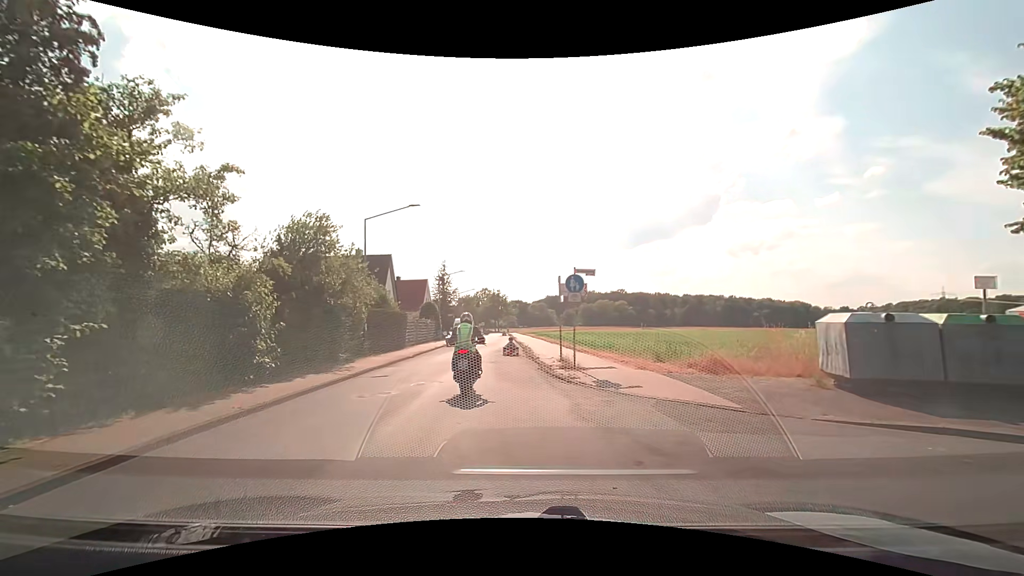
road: residential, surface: asphalt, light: Day
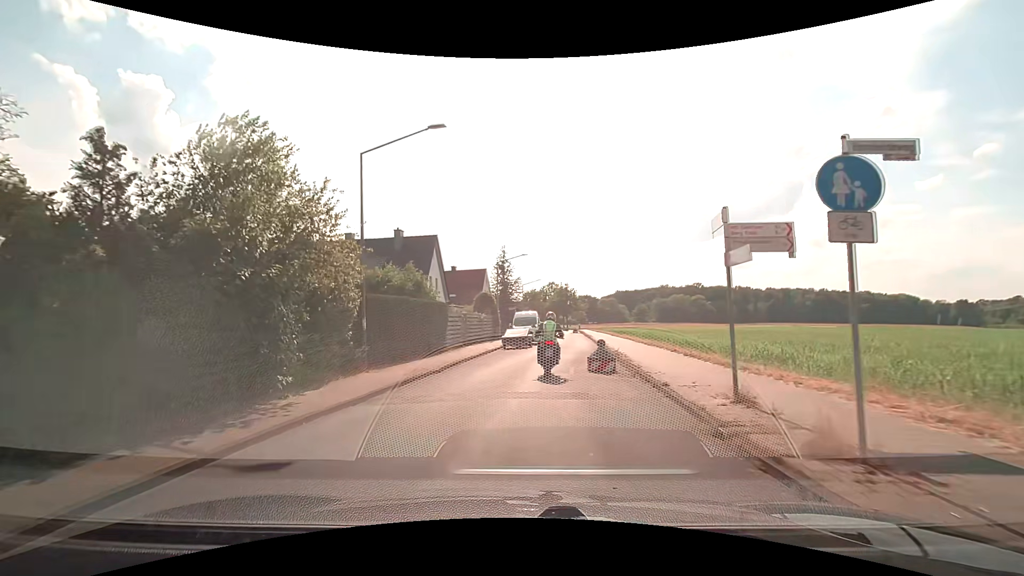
(-0.5, +10.5) m; -6°
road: unclassified
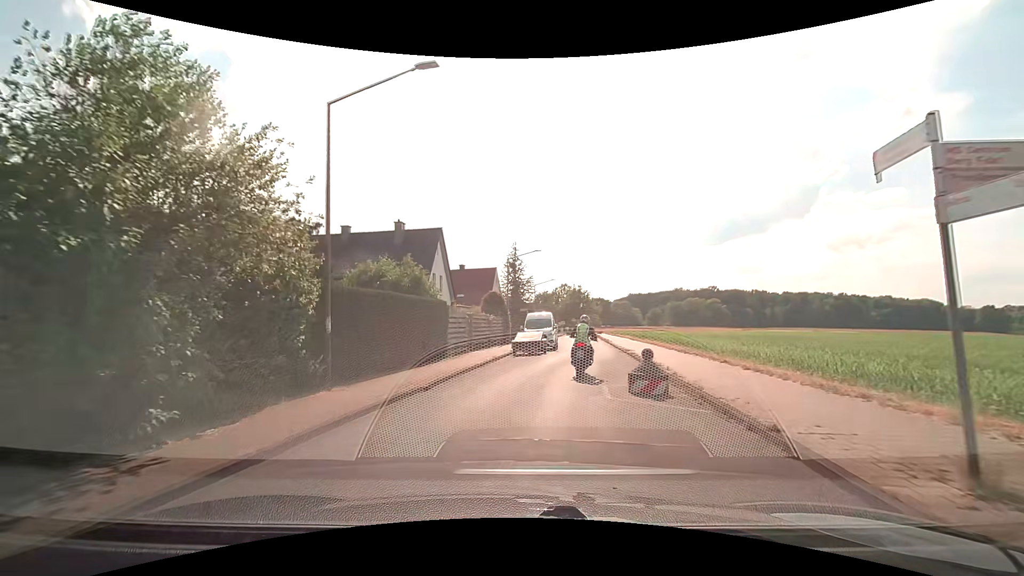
(-0.1, +4.0) m; -1°
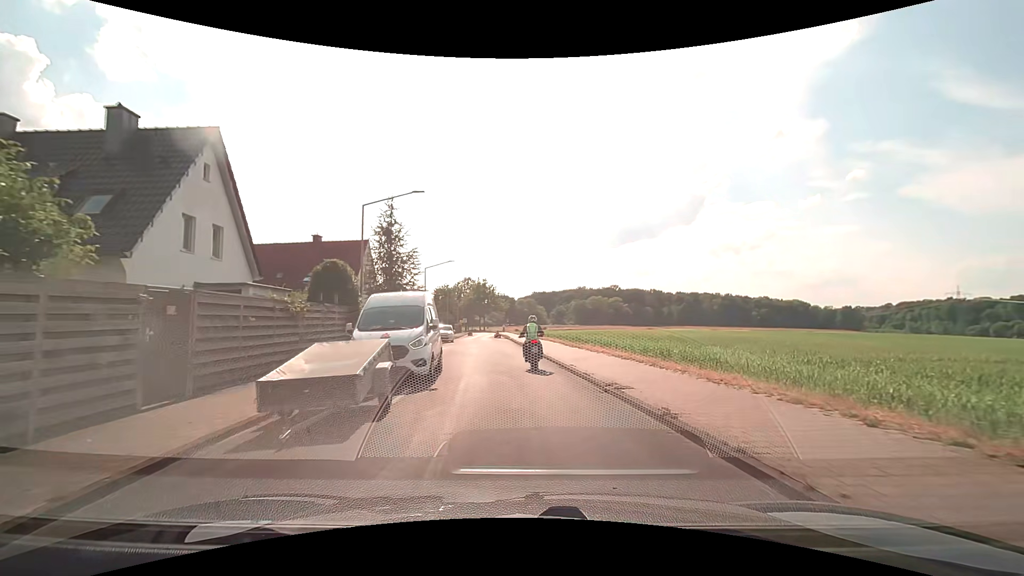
(+1.1, +17.9) m; +11°
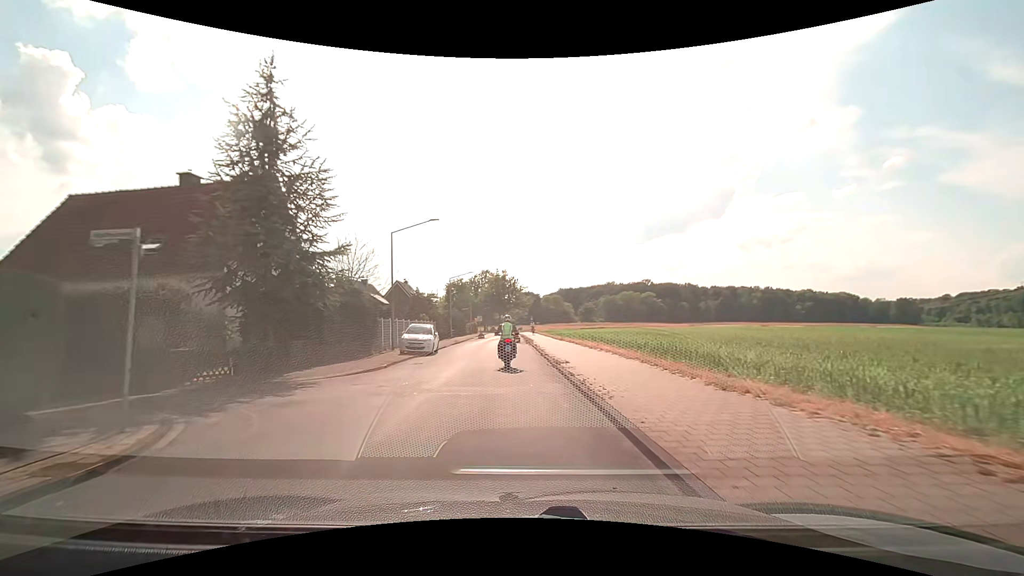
(-0.5, +19.5) m; -3°
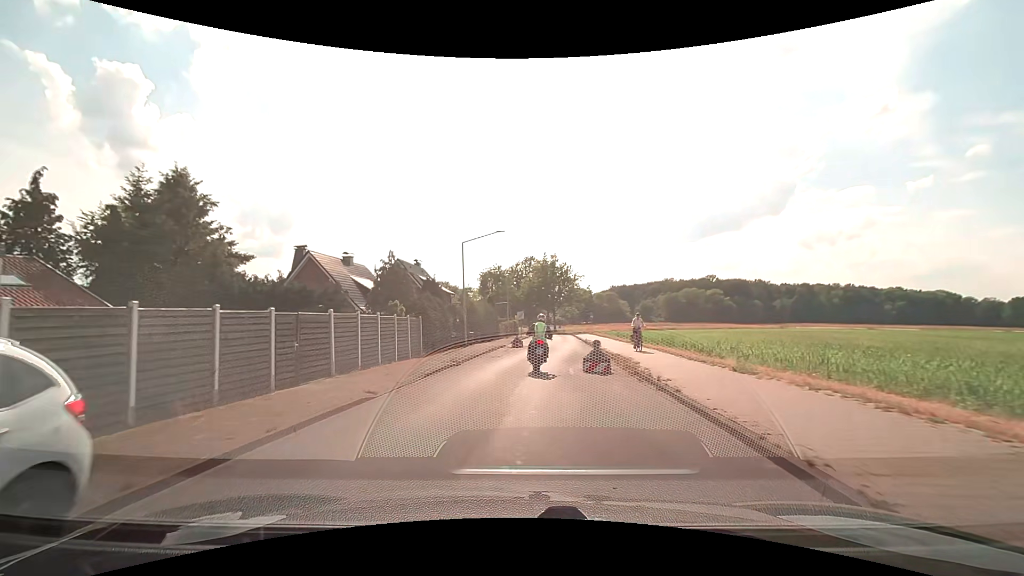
(-1.3, +25.4) m; -6°
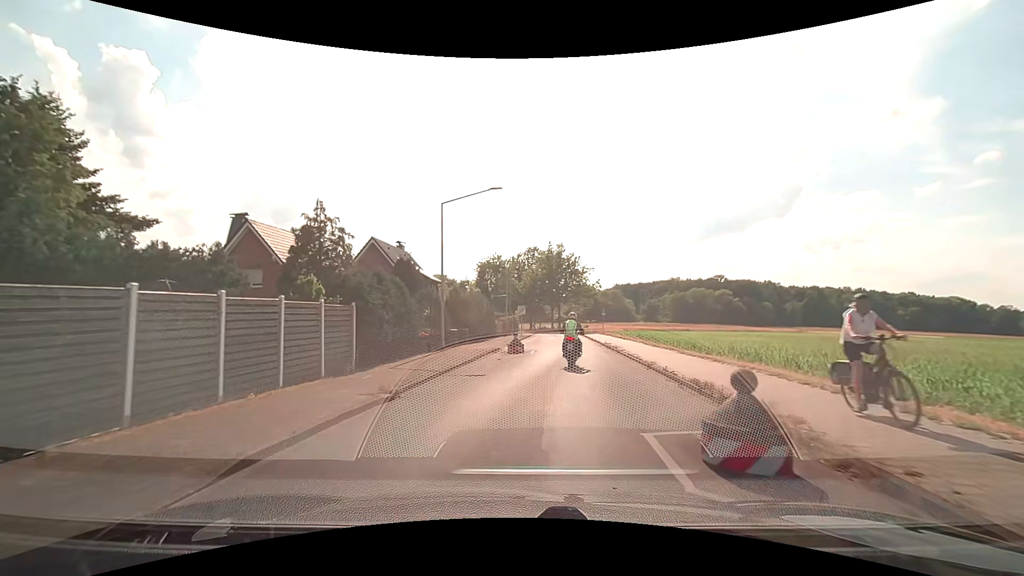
(0.0, +9.7) m; 0°
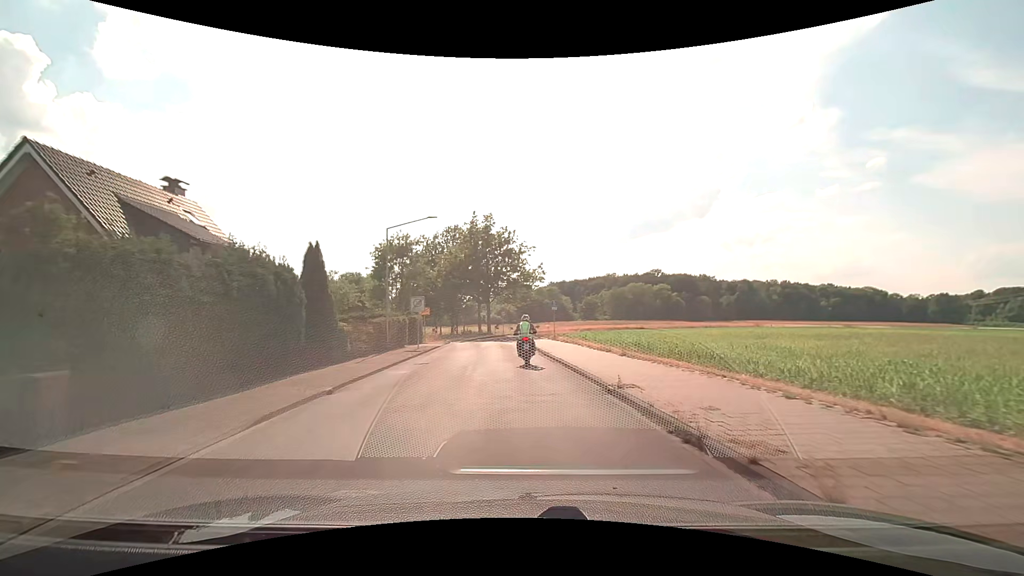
(+2.0, +23.4) m; +8°
(0, +10) (0, +20) (-1, +30) (-1, +40) (-3, +50) (-7, +59) (-11, +68) (-16, +77) (-21, +85) (-27, +94) m
